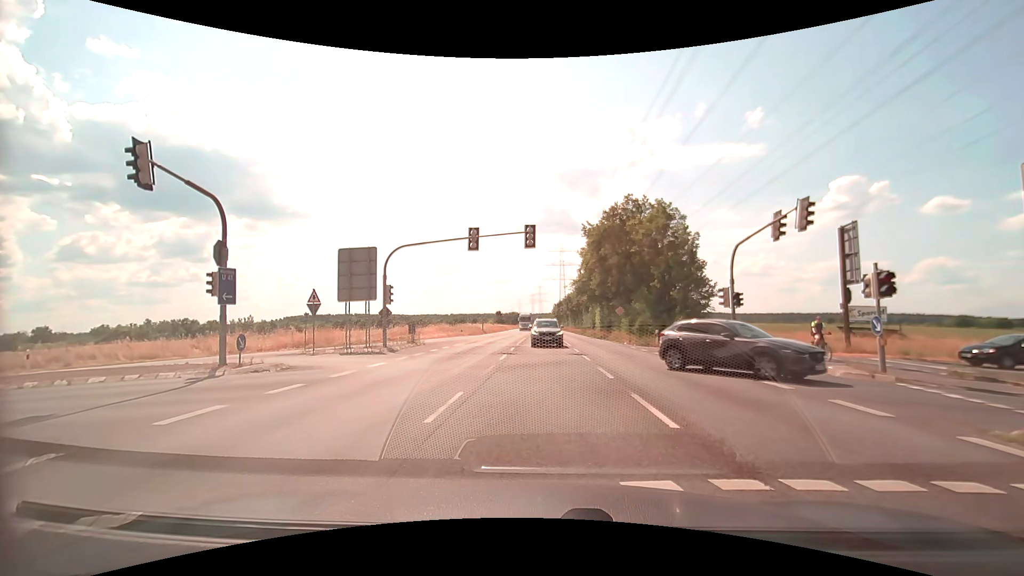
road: secondary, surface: asphalt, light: Day
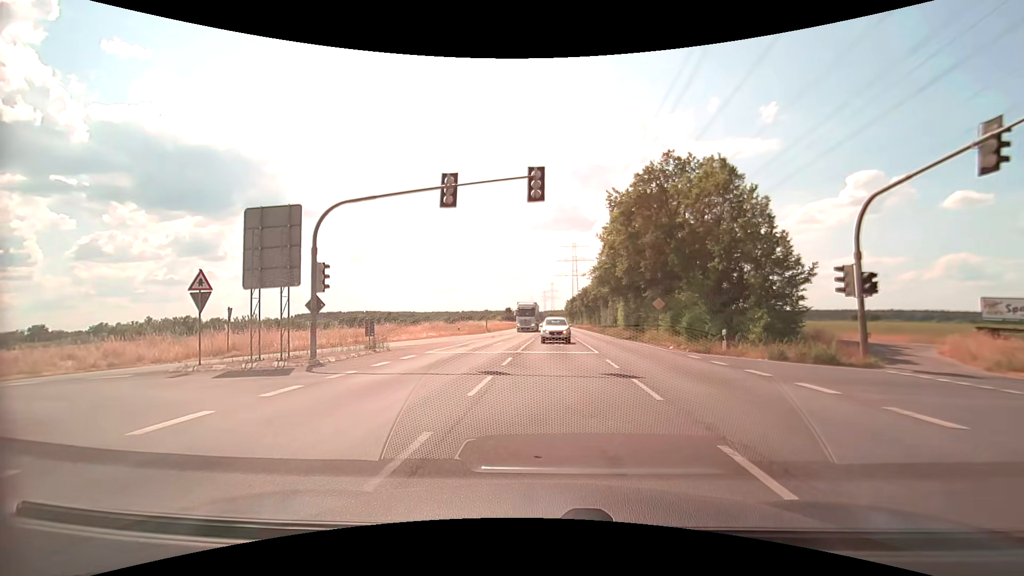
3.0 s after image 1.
(+0.2, +10.3) m; -1°
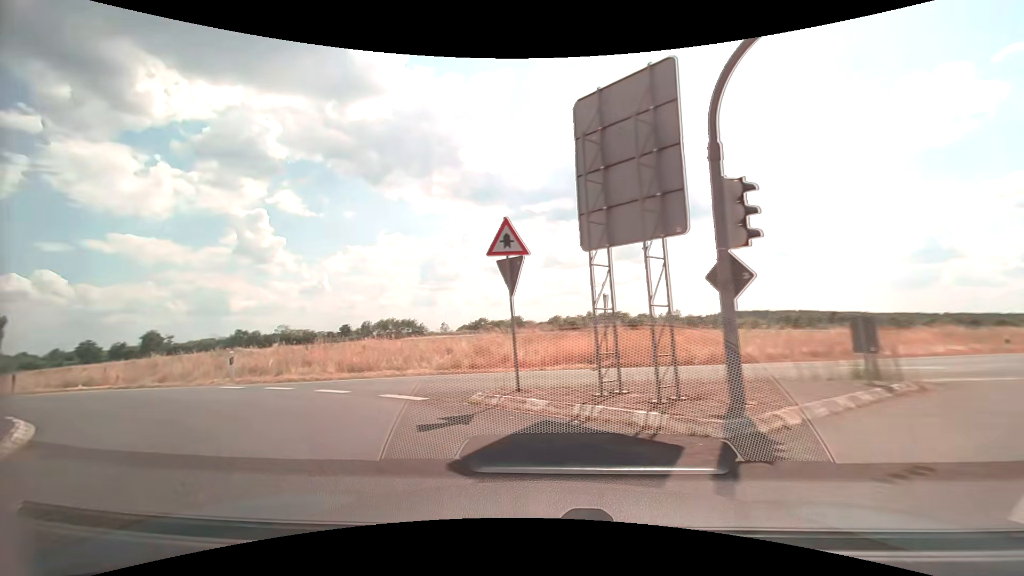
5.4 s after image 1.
(-3.3, +11.2) m; -45°
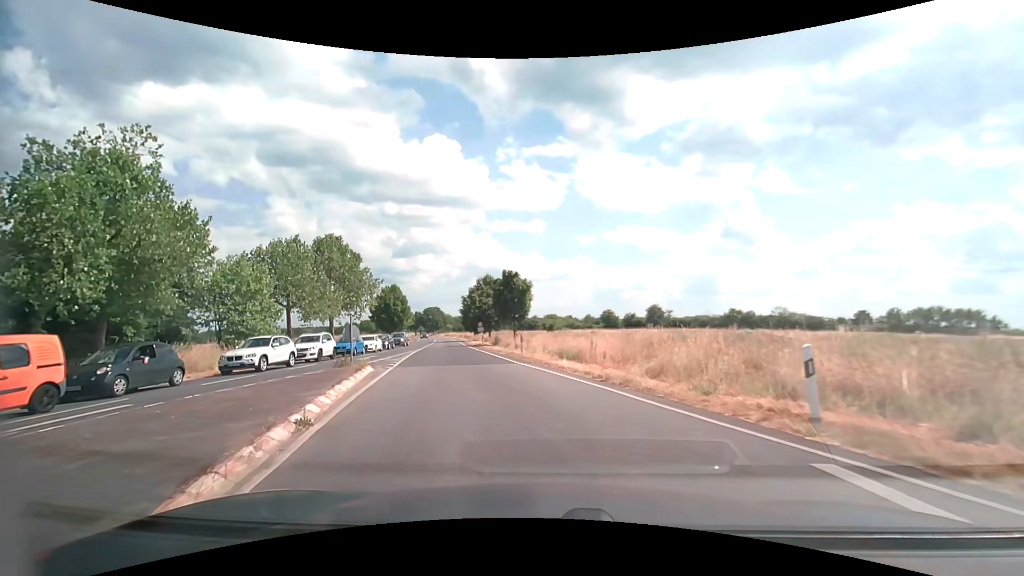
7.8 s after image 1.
(-7.0, +11.6) m; -52°
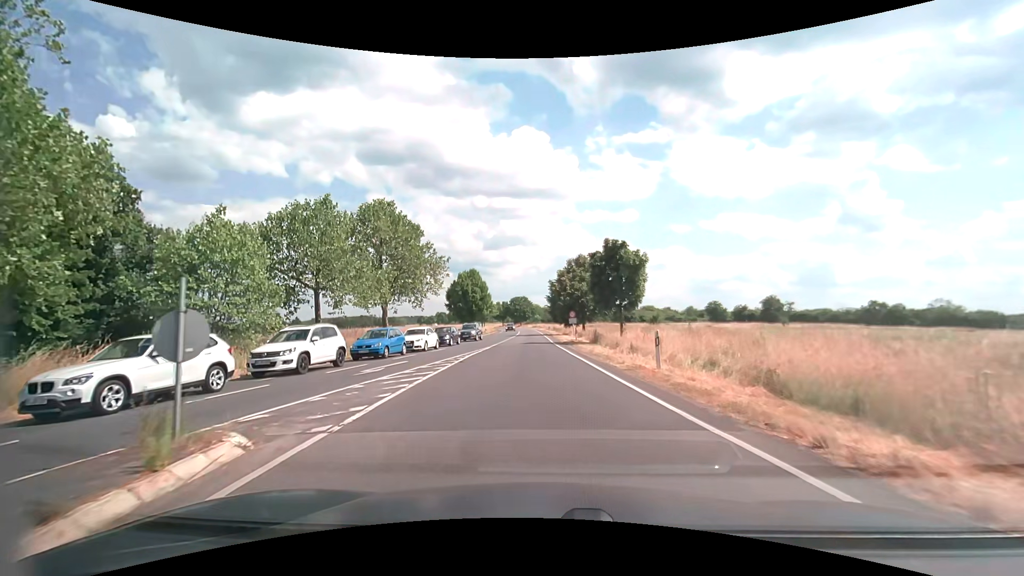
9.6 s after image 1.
(-1.5, +13.2) m; -10°
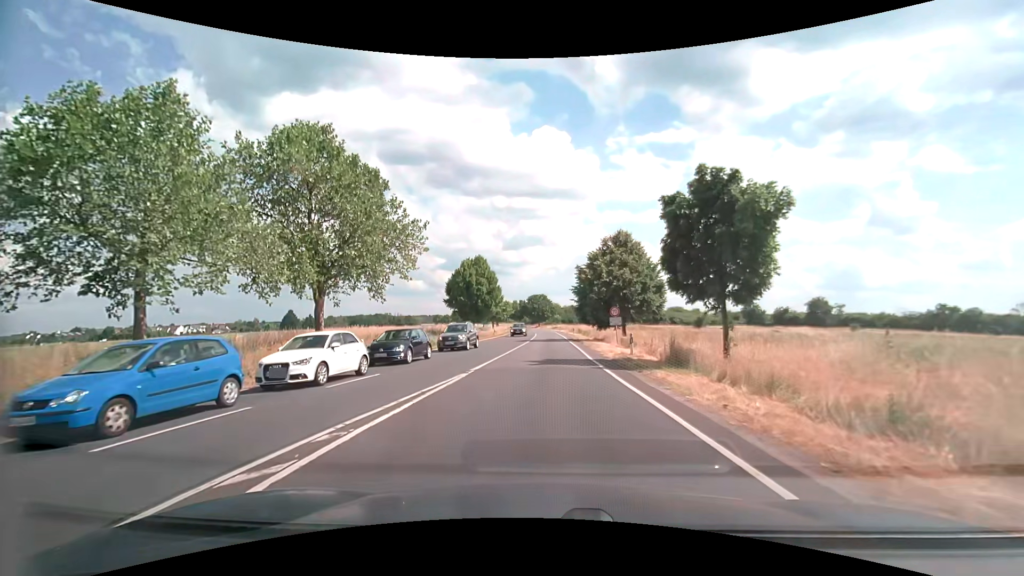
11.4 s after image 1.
(-0.4, +16.4) m; -2°
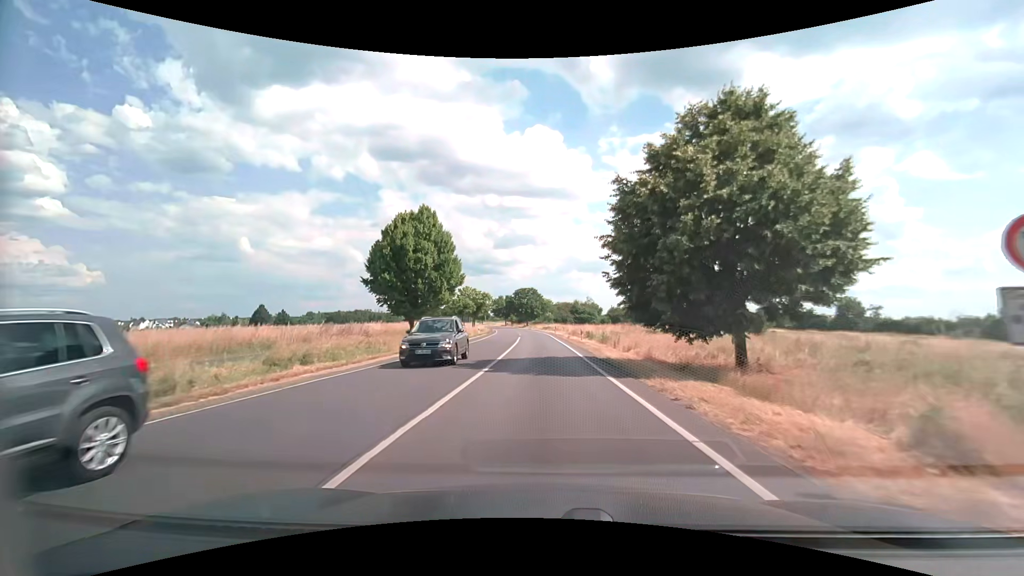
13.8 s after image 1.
(+0.1, +27.3) m; +1°
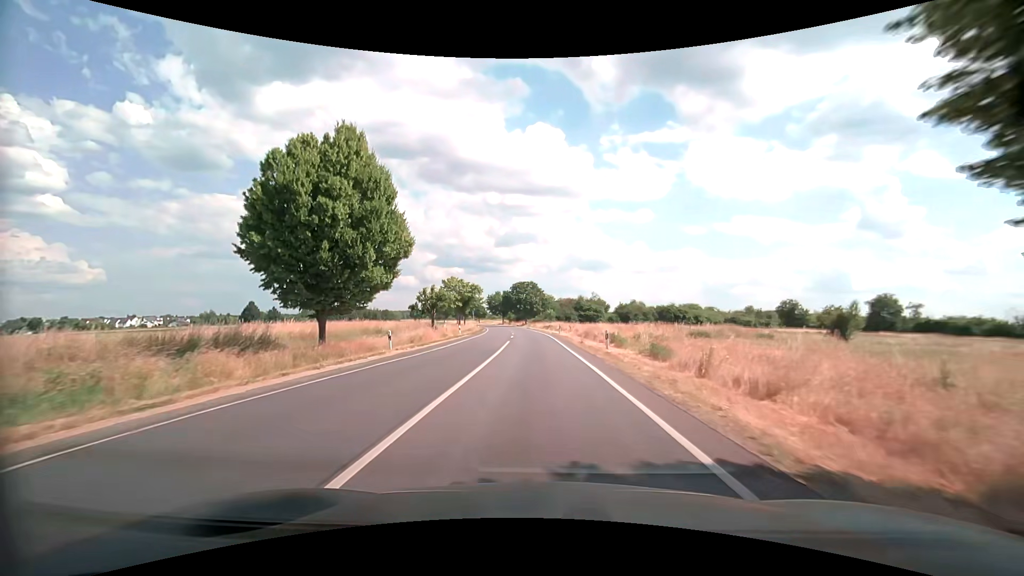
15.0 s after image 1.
(+0.1, +15.9) m; 0°
(0, +10) (0, +20) (-1, +30) (-1, +40) (-1, +50) (-2, +60) (-3, +70) (-4, +80) (-5, +90) (-6, +100) m
